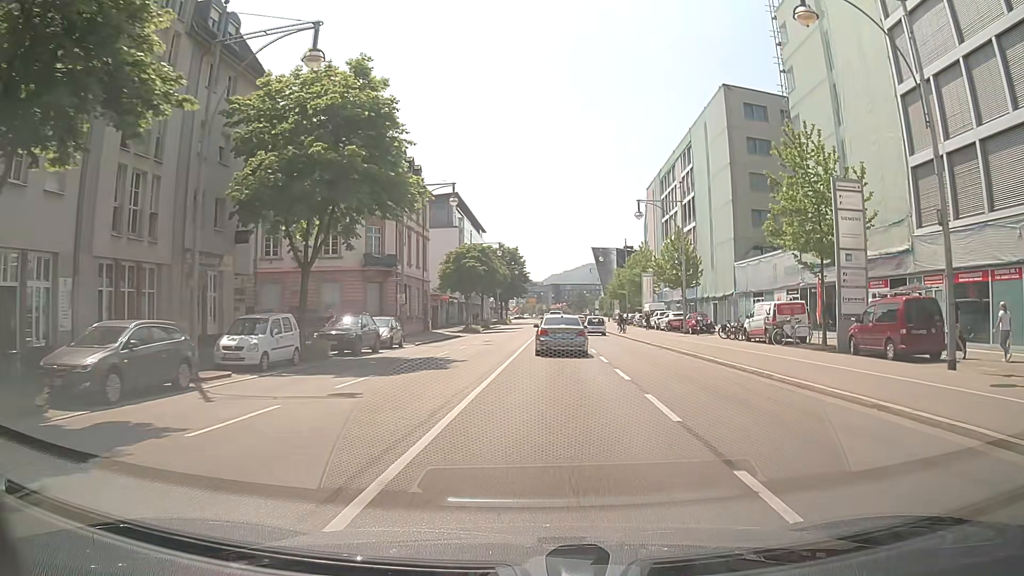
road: primary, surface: asphalt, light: Day
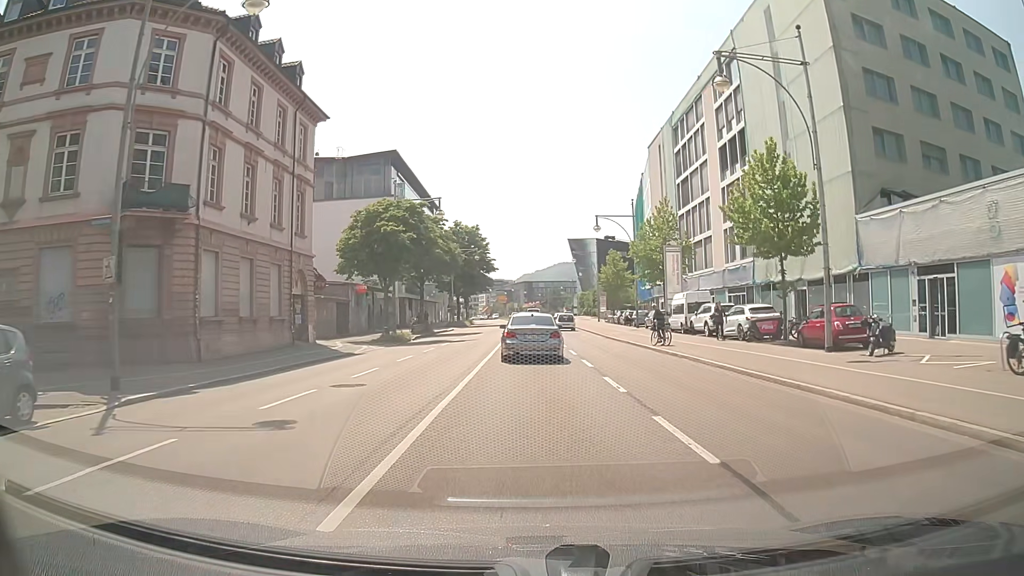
(+1.1, +26.7) m; +3°
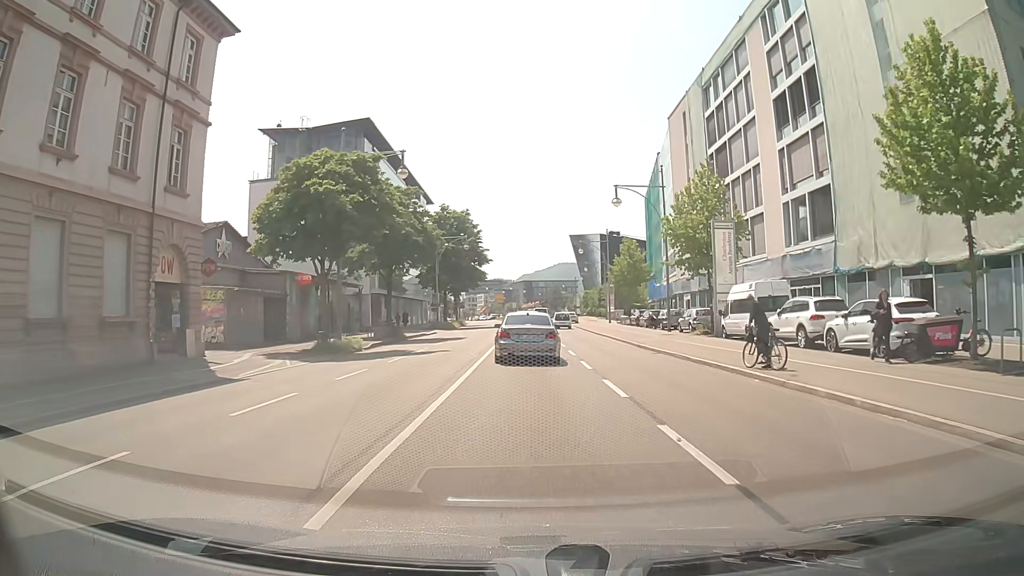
(-0.1, +12.9) m; -1°
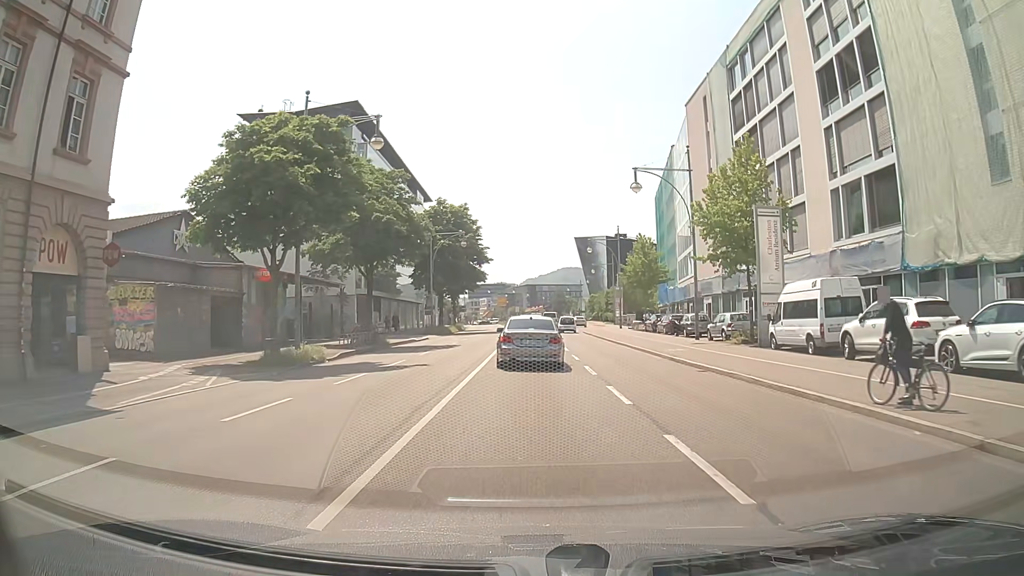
(0.0, +6.4) m; 0°
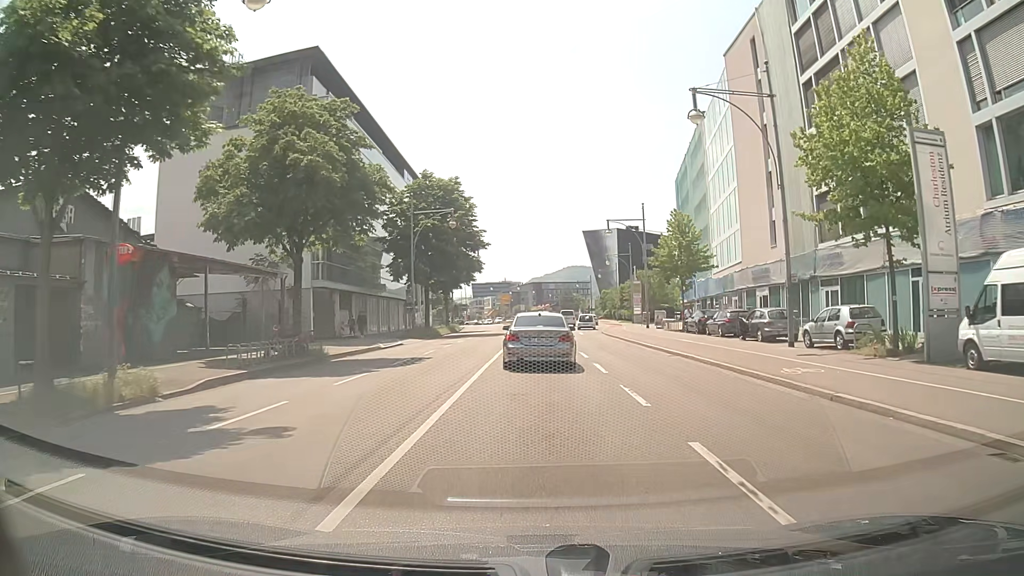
(0.0, +12.7) m; 0°
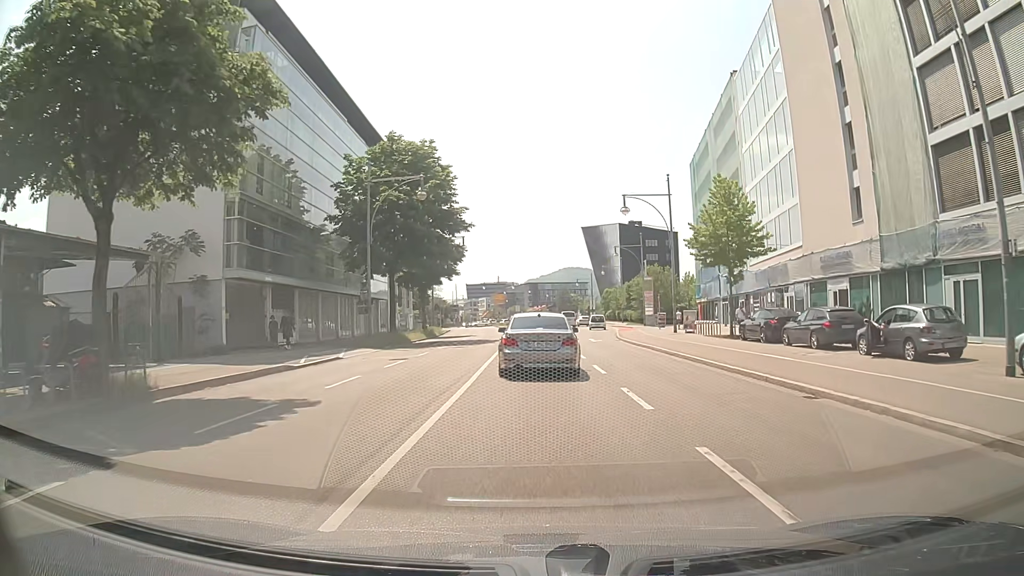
(0.0, +12.3) m; +1°
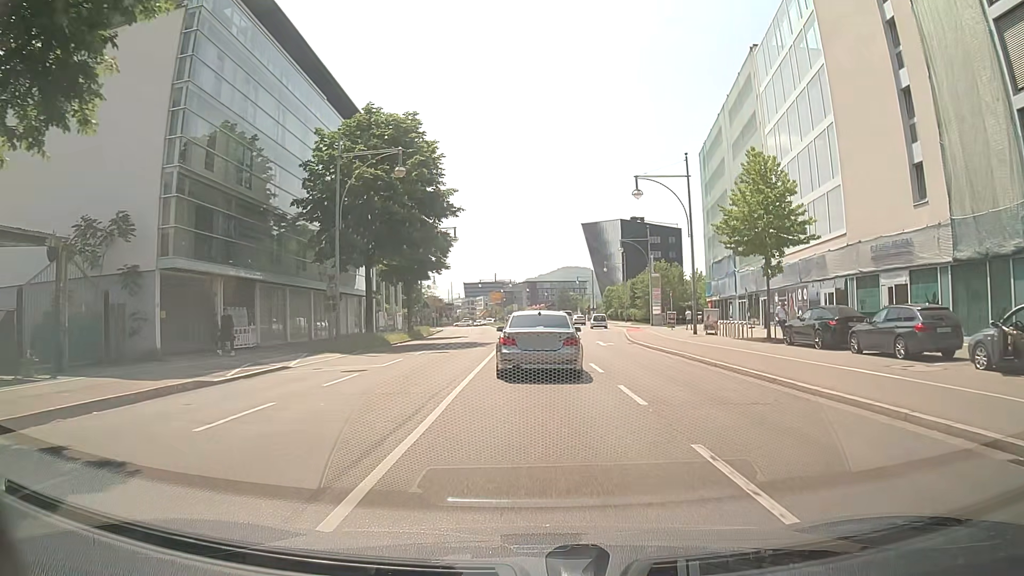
(0.0, +5.9) m; 0°
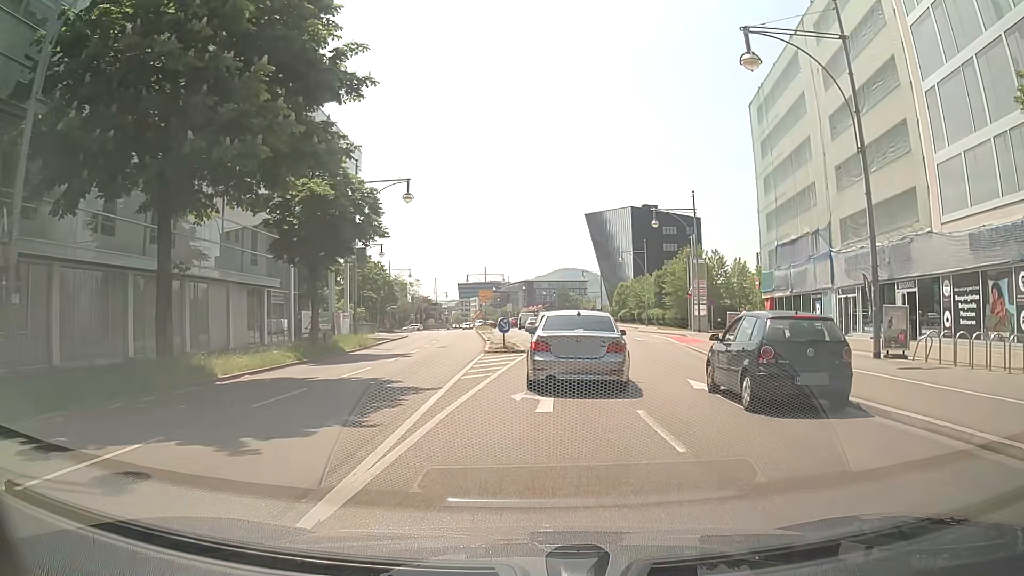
(-0.1, +21.4) m; -1°
(0, +10) (+1, +20) (+1, +30) (+2, +40) (+2, +50) (+2, +60) (+1, +70) (+1, +80) (+1, +90) (0, +100) m
